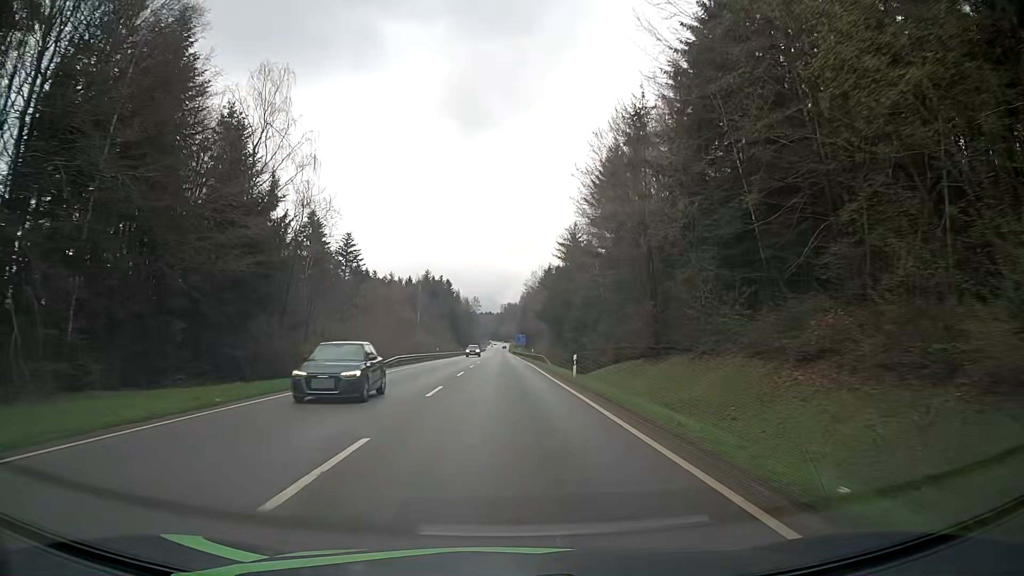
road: secondary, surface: asphalt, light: Day
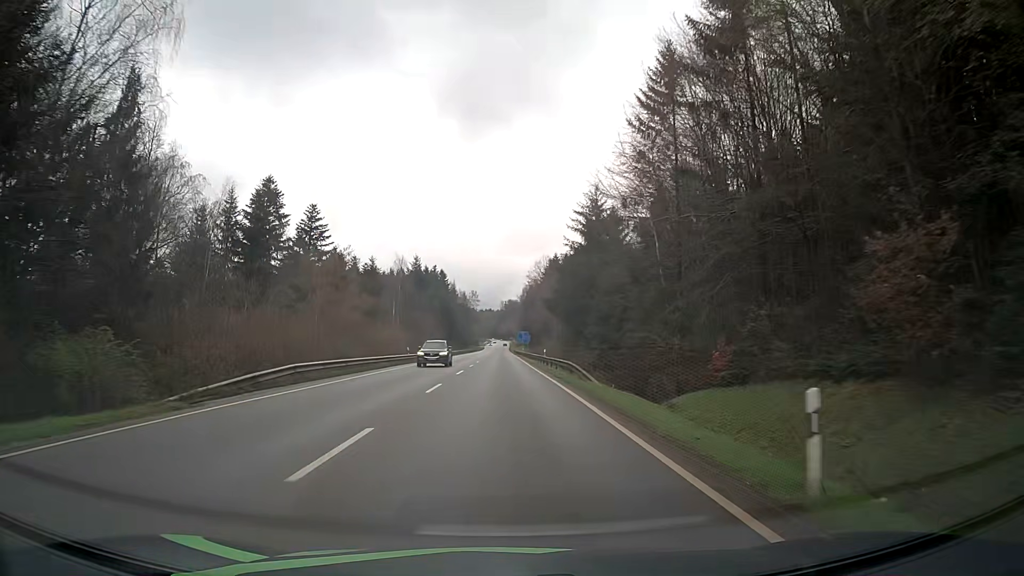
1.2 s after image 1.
(0.0, +23.2) m; 0°
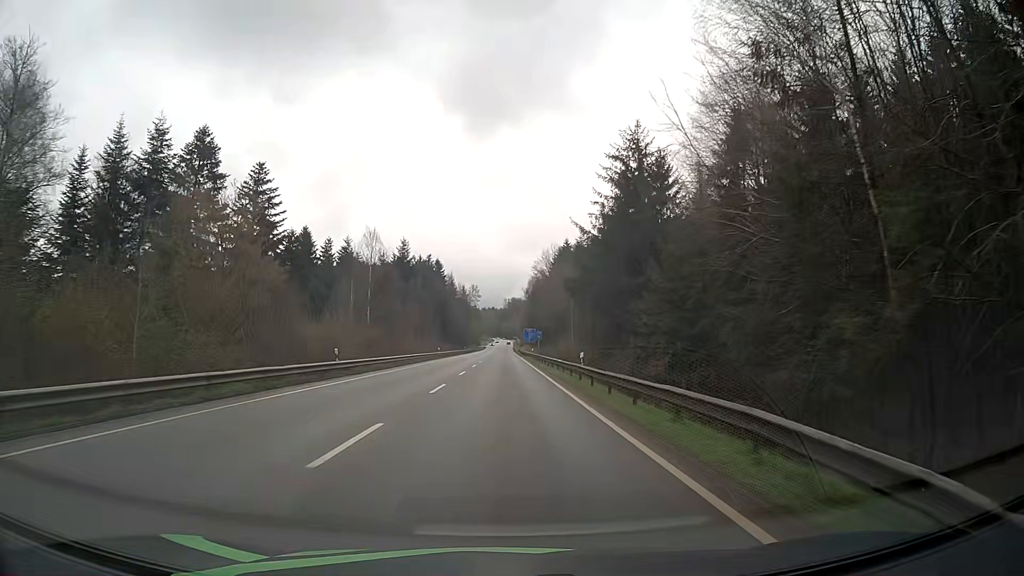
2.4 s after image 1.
(-0.1, +23.5) m; 0°
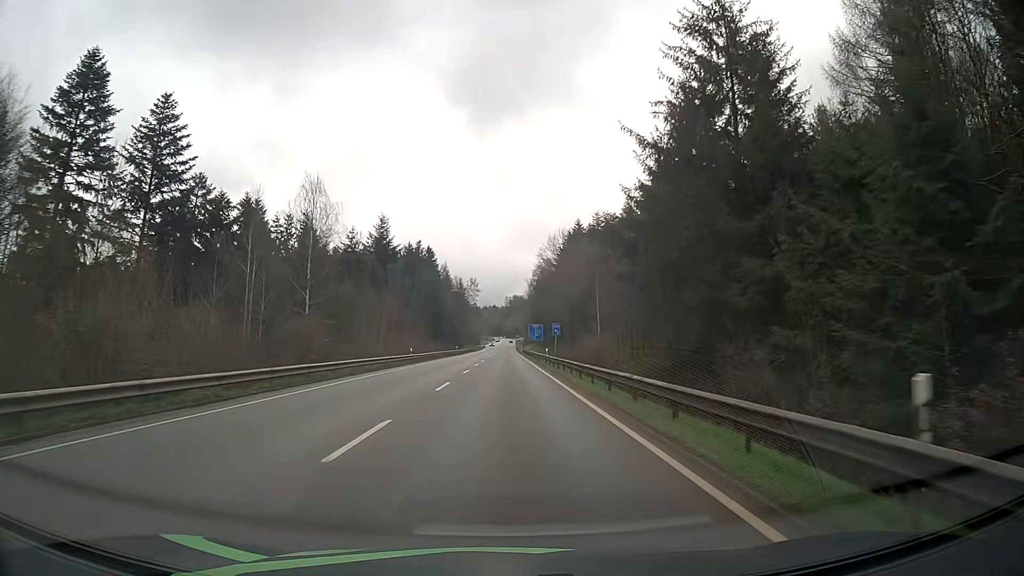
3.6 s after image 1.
(-0.1, +23.8) m; 0°
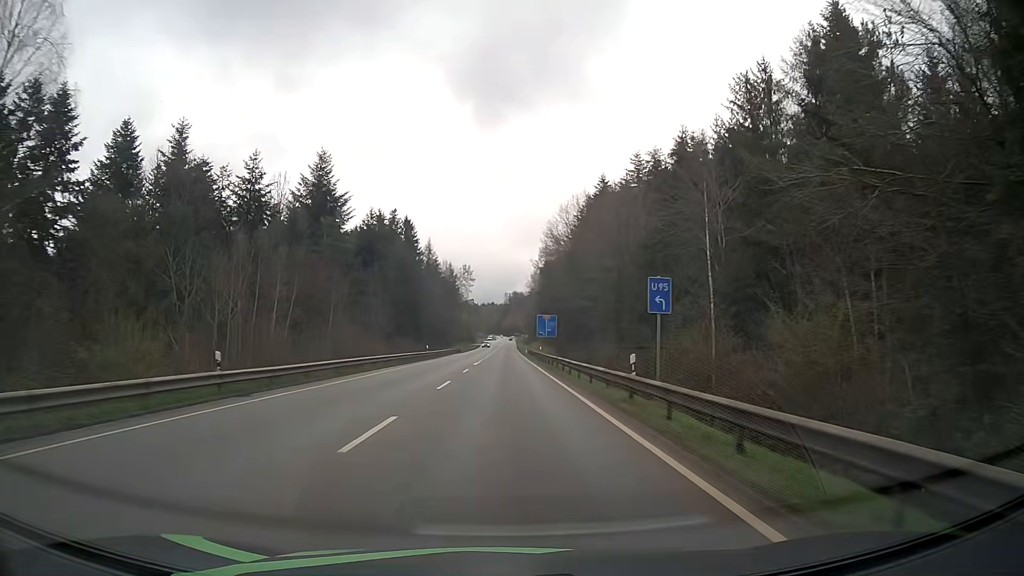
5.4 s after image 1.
(0.0, +36.1) m; 0°
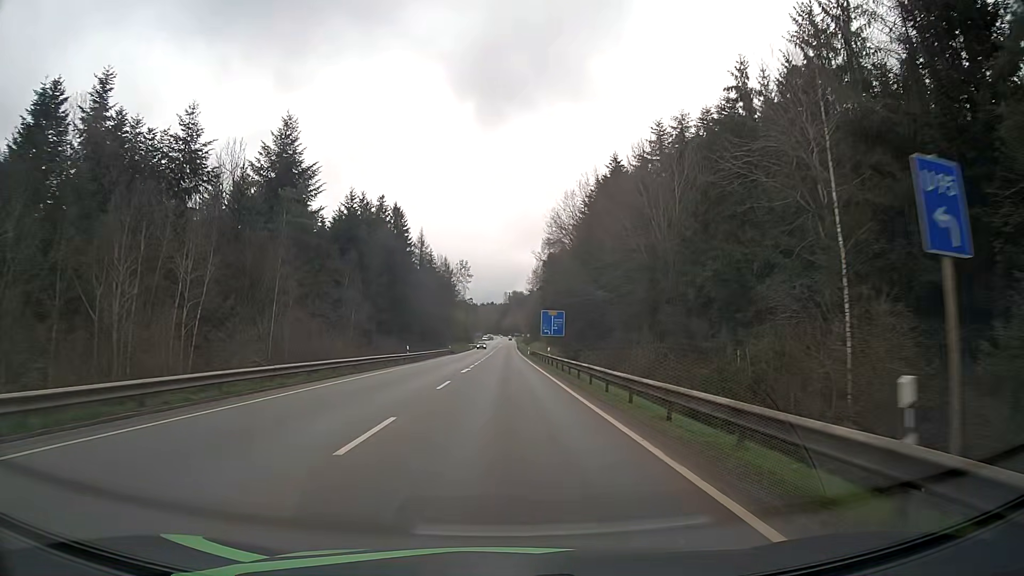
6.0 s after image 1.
(0.0, +12.2) m; 0°
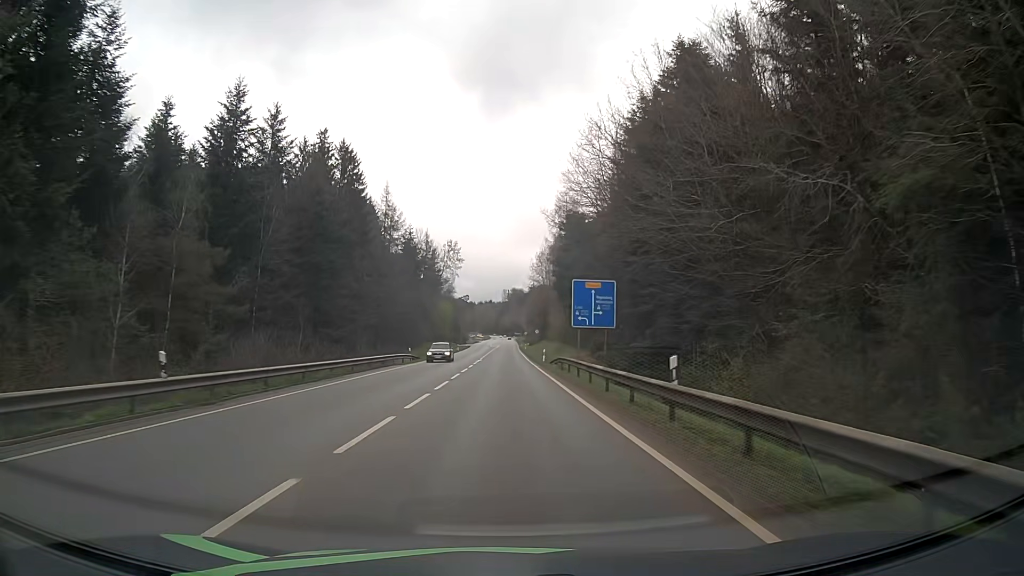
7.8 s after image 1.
(0.0, +36.8) m; 0°
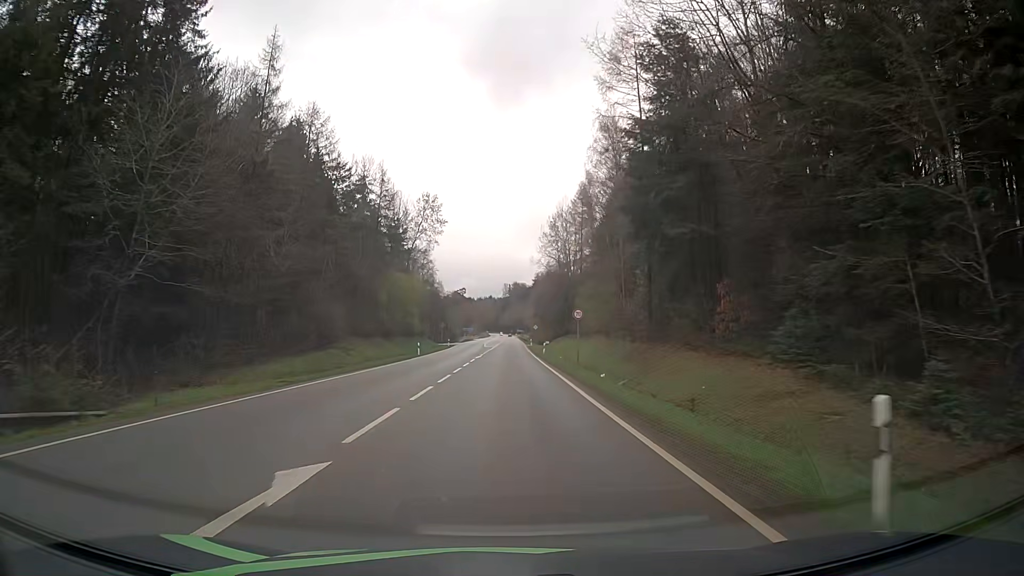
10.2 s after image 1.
(0.0, +47.4) m; 0°
(0, +10) (0, +20) (0, +30) (0, +40) (0, +50) (0, +60) (0, +70) (+1, +80) (+1, +90) (+1, +100) m
